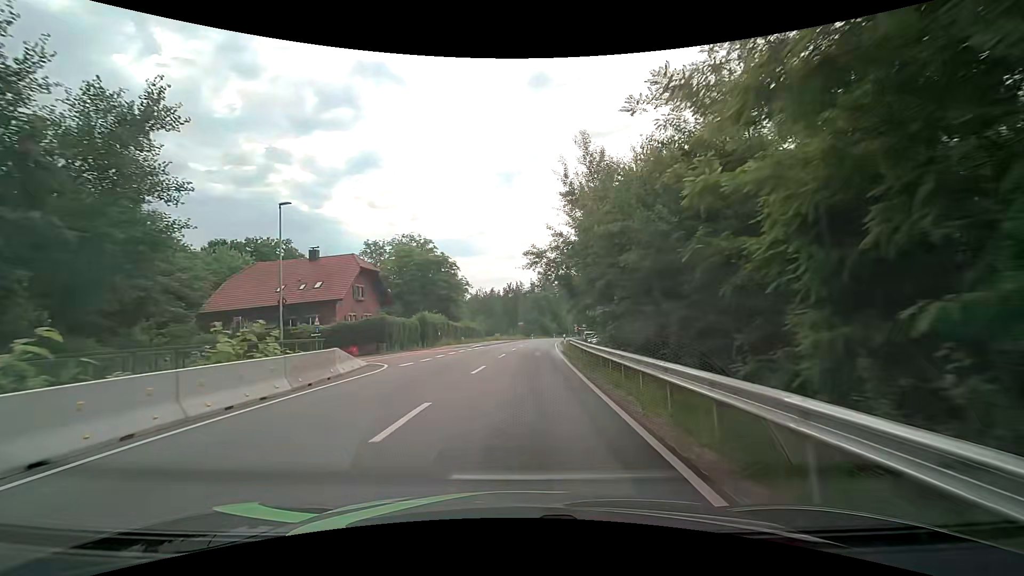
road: tertiary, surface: asphalt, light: Day
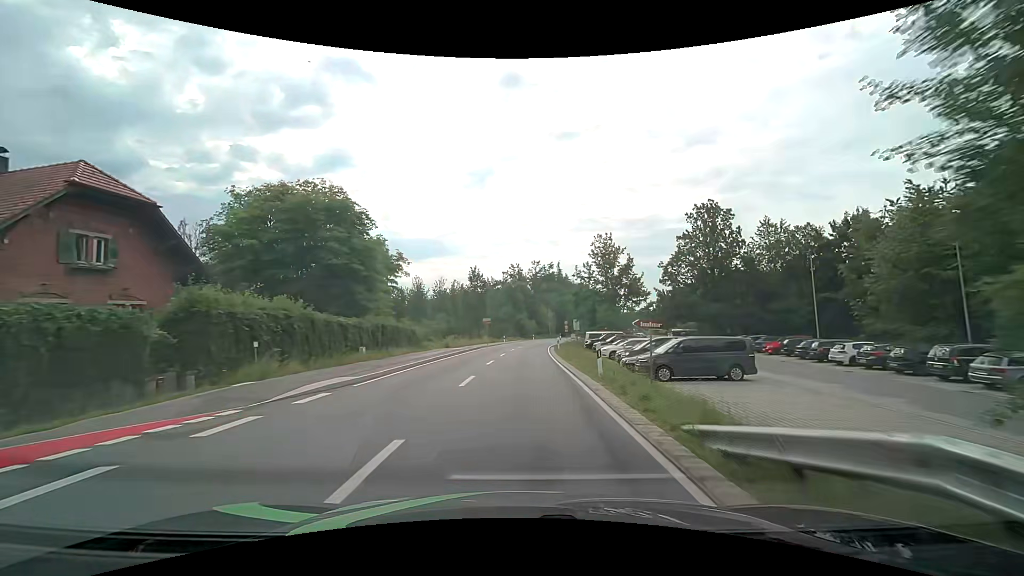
(+0.9, +29.7) m; +3°
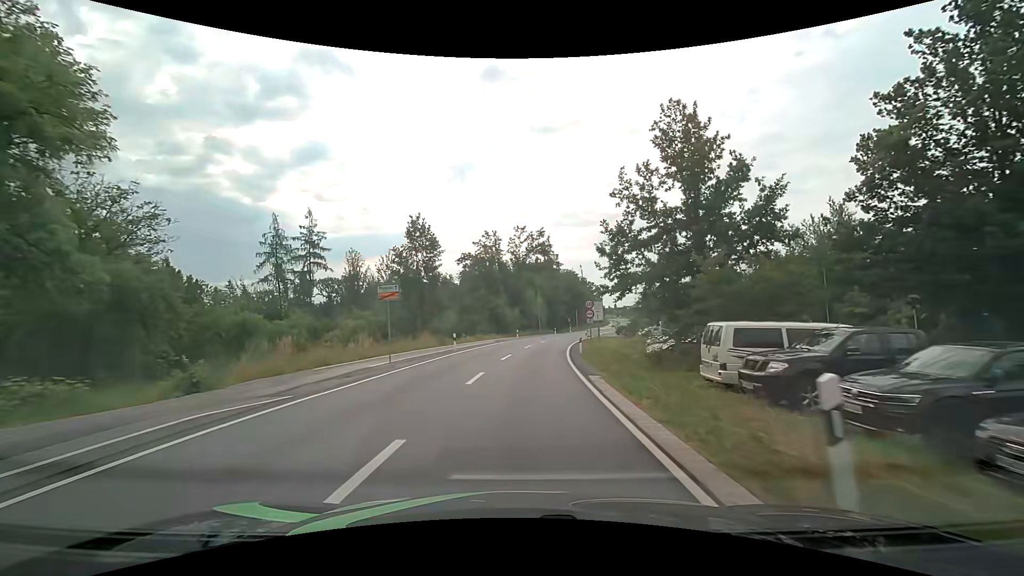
(+0.9, +36.2) m; +3°
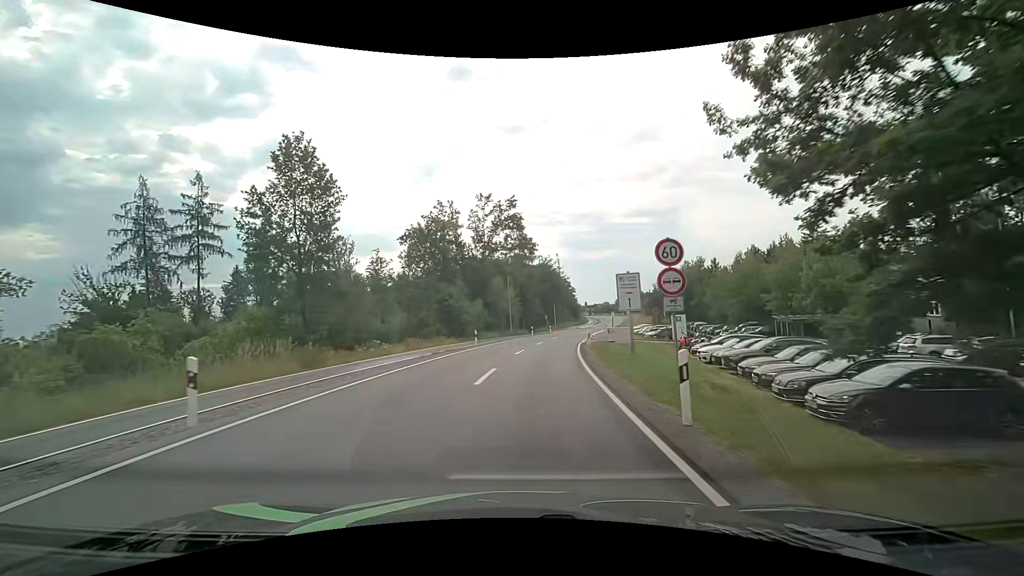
(+0.5, +21.5) m; +3°
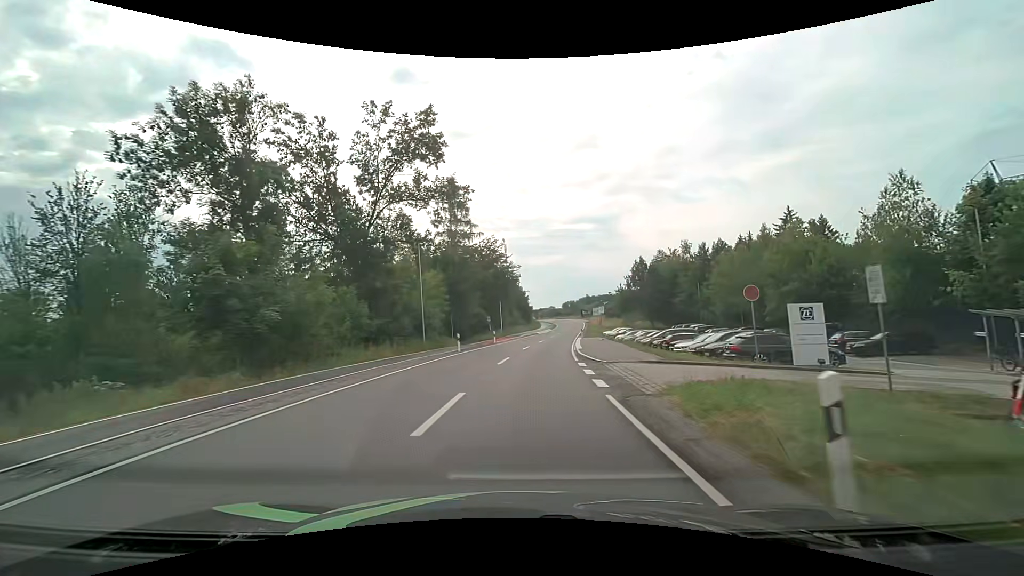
(+1.6, +29.0) m; +6°
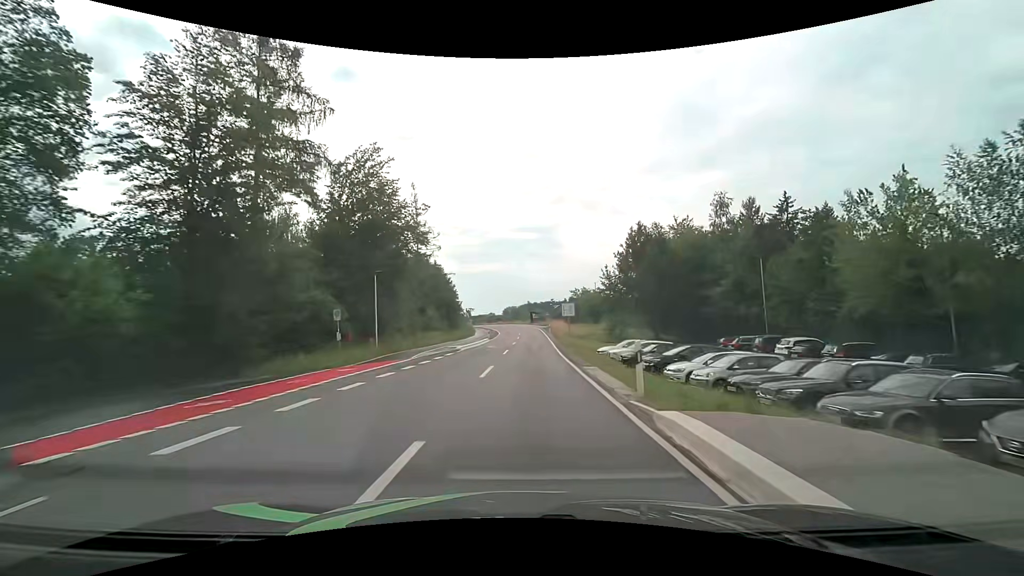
(+2.5, +40.4) m; +7°
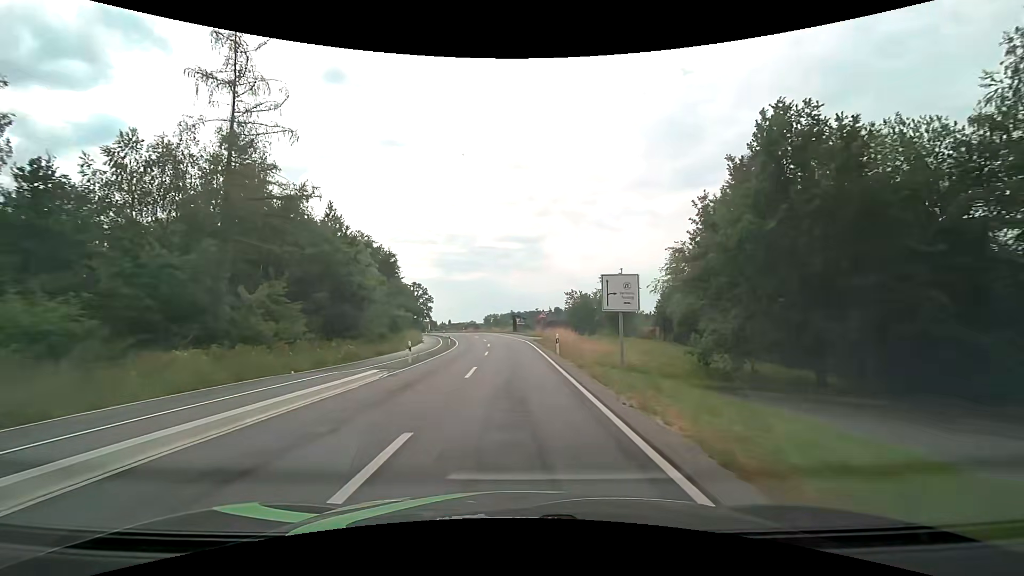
(+1.1, +35.4) m; +2°
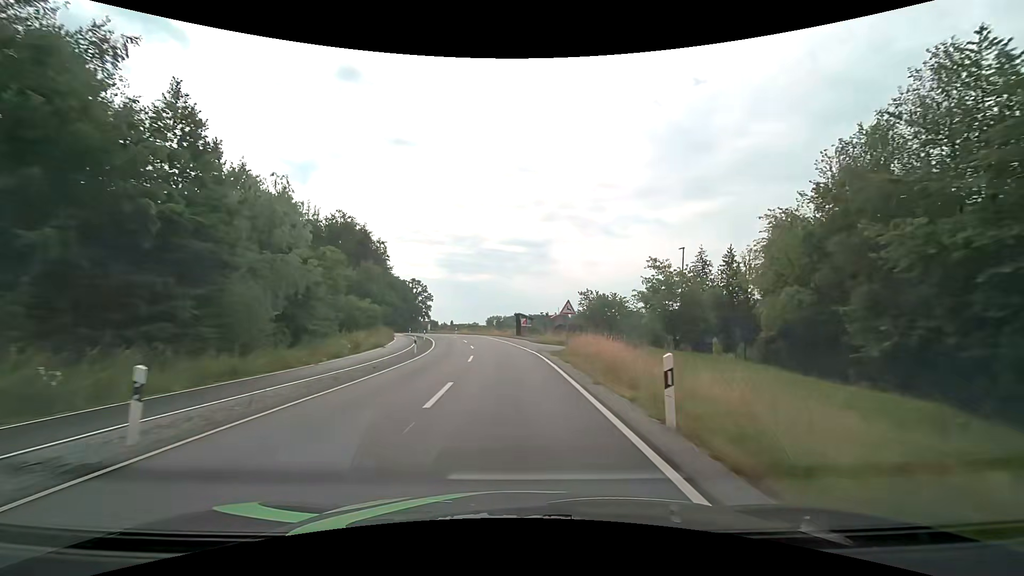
(-0.1, +18.0) m; -1°
(0, +10) (0, +20) (-1, +30) (-1, +40) (-3, +50) (-5, +60) (-7, +69) (-10, +79) (-13, +88) (-17, +98) m
